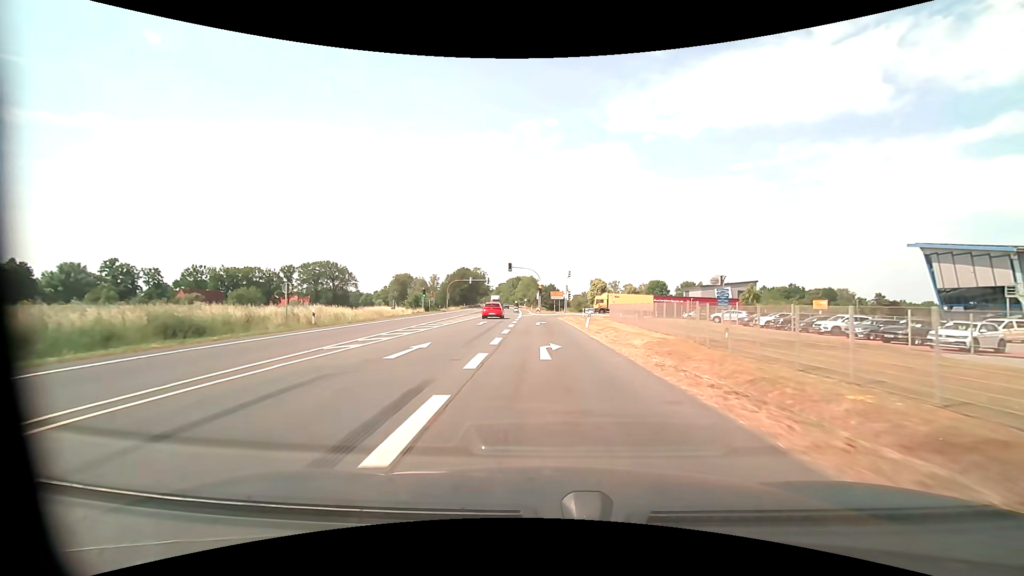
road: primary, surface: asphalt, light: Day
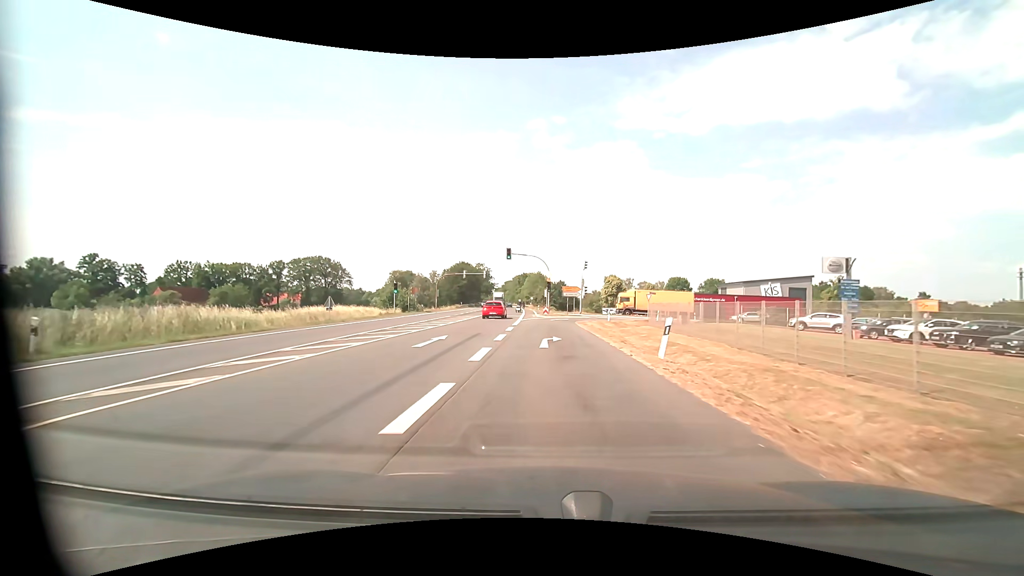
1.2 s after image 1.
(-0.2, +17.0) m; -1°
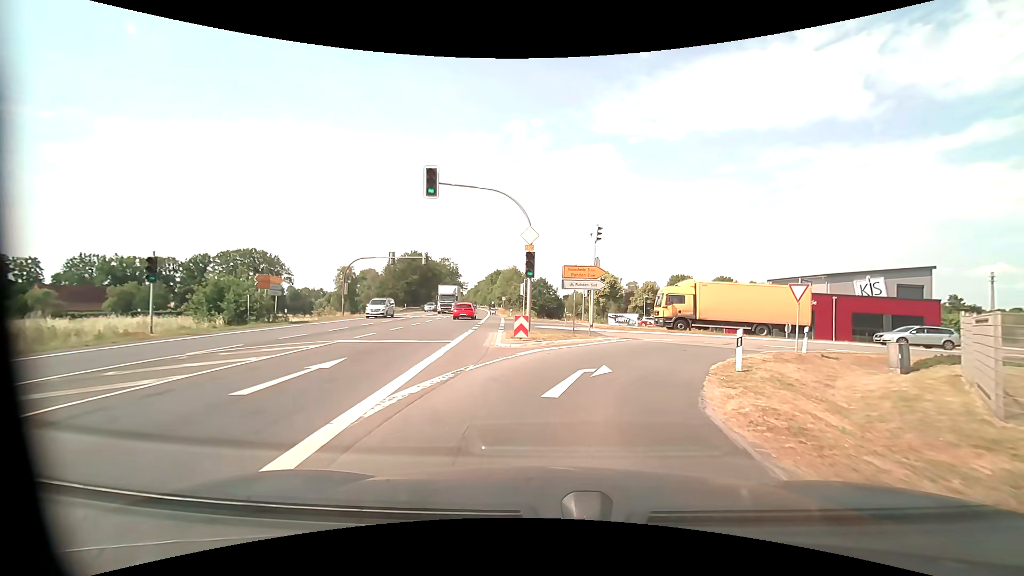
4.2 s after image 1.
(+0.1, +31.1) m; +2°
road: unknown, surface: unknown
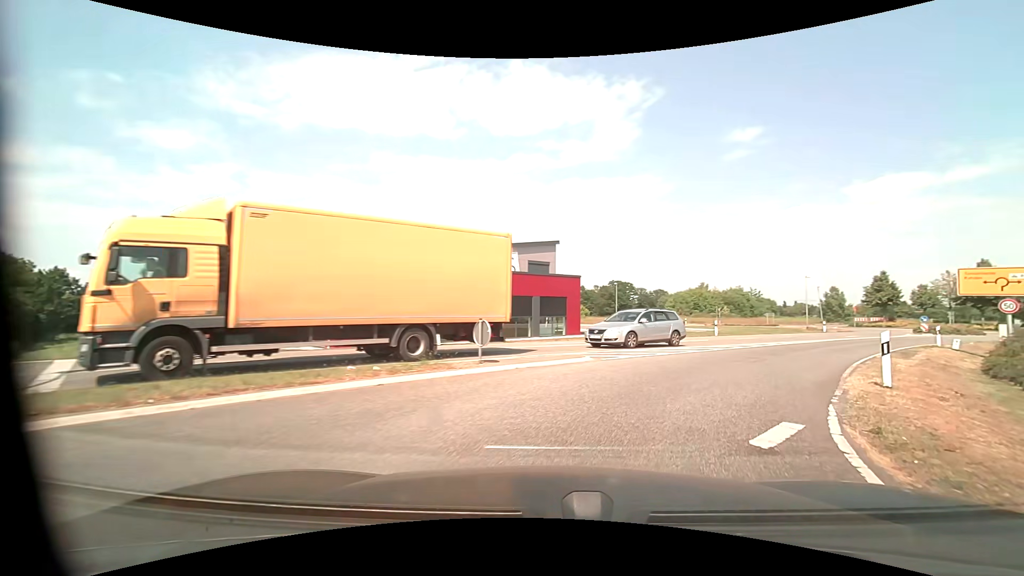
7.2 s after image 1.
(+7.2, +23.0) m; +43°
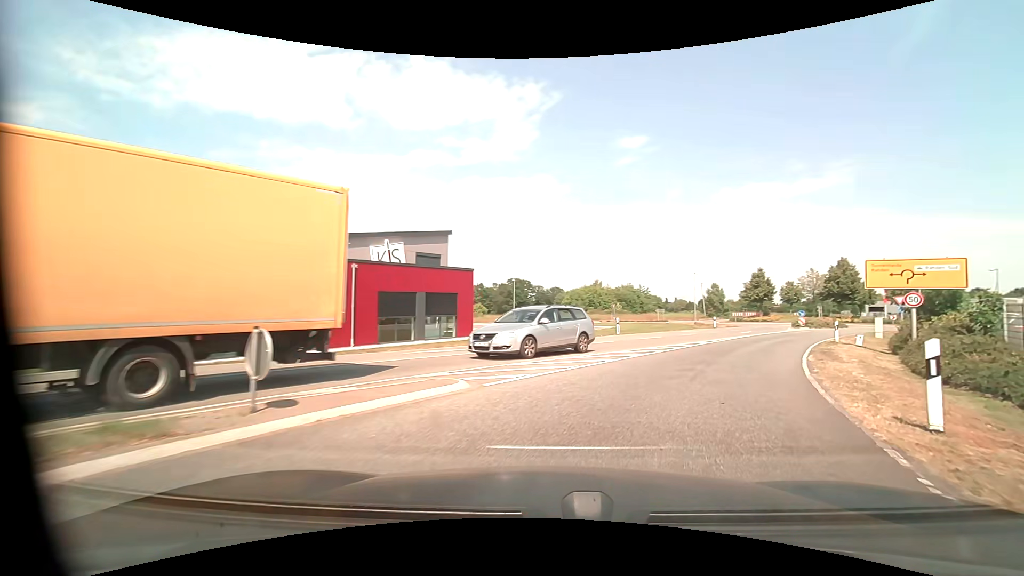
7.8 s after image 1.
(+0.5, +5.0) m; +12°
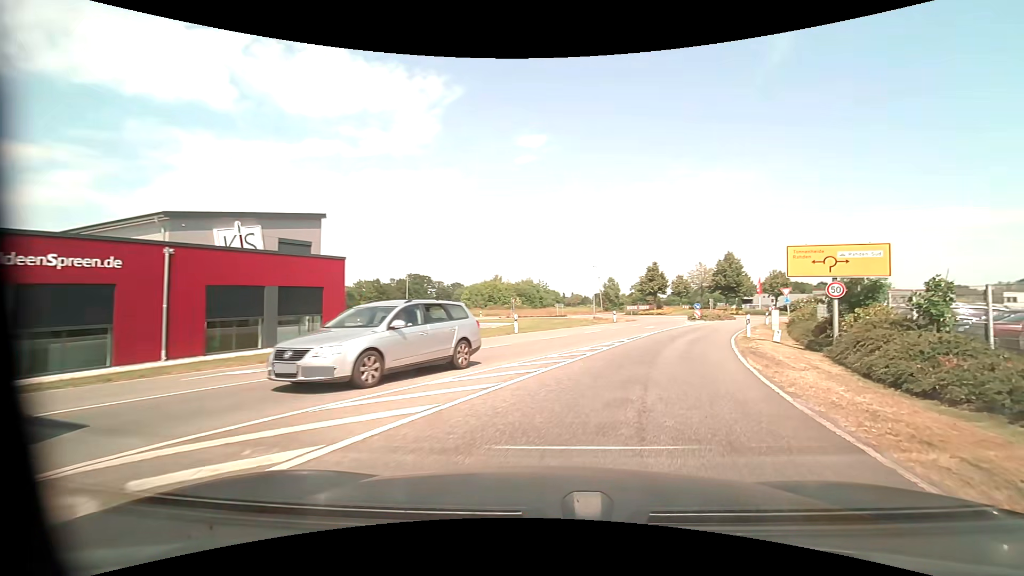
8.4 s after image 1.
(+0.4, +5.0) m; +11°
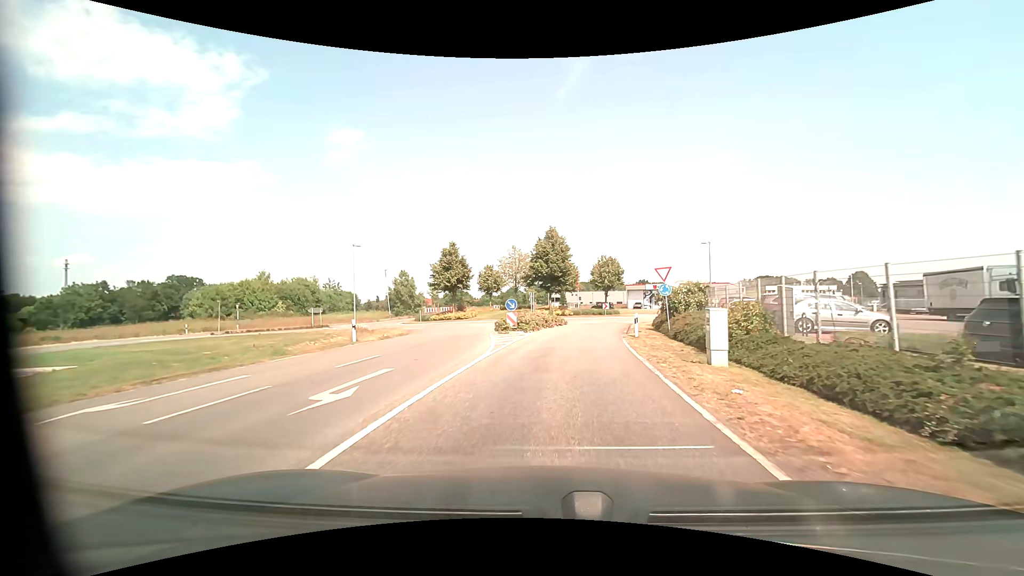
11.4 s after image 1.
(+6.8, +25.1) m; +21°
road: secondary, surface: paved
